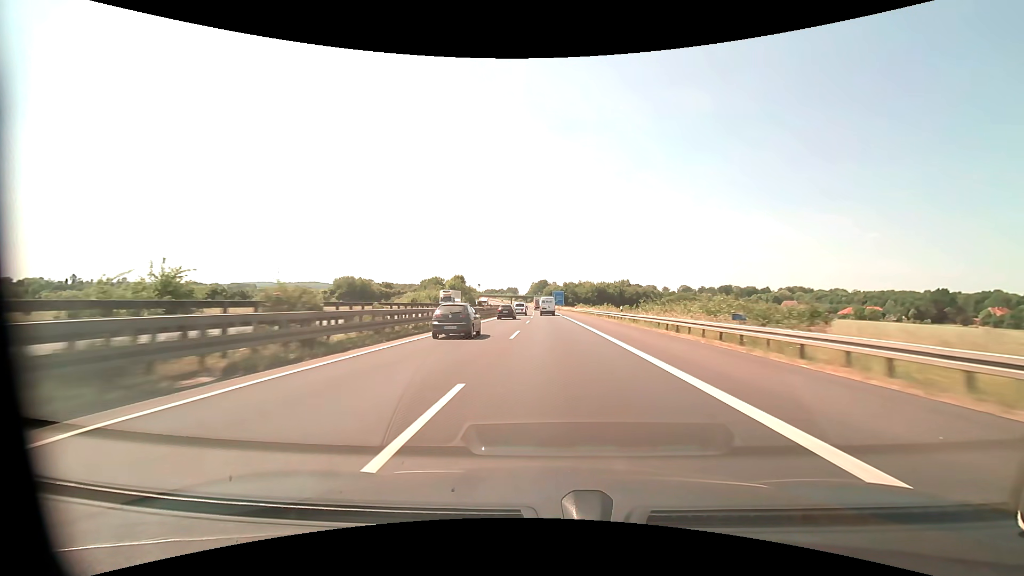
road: motorway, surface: asphalt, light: Day
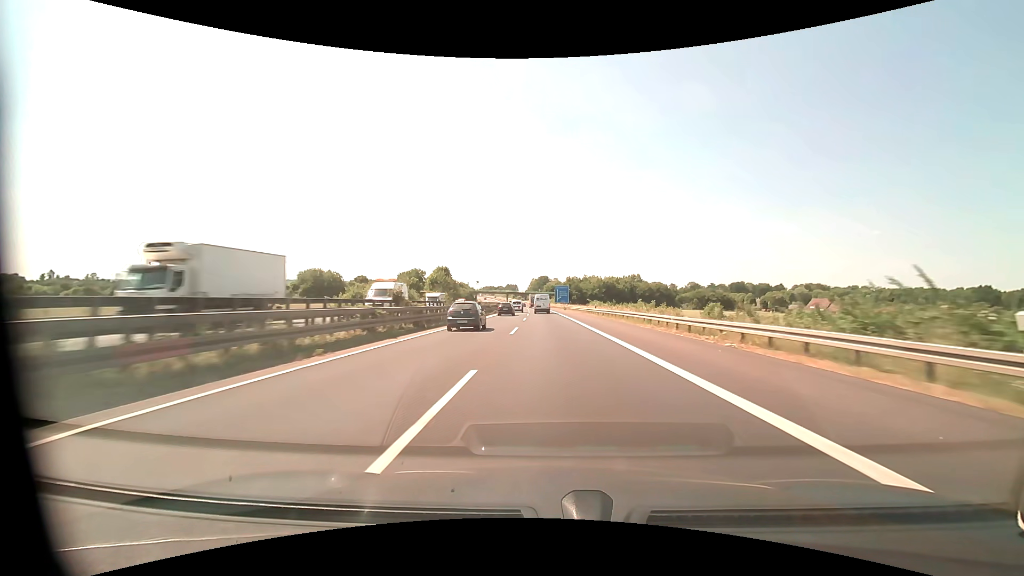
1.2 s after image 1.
(0.0, +34.3) m; 0°
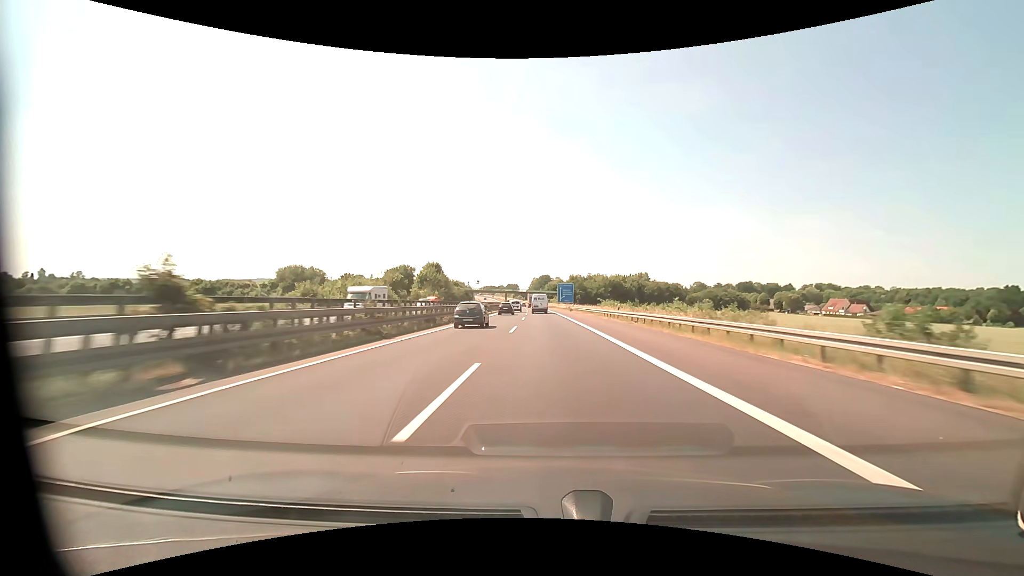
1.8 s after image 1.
(0.0, +16.7) m; 0°
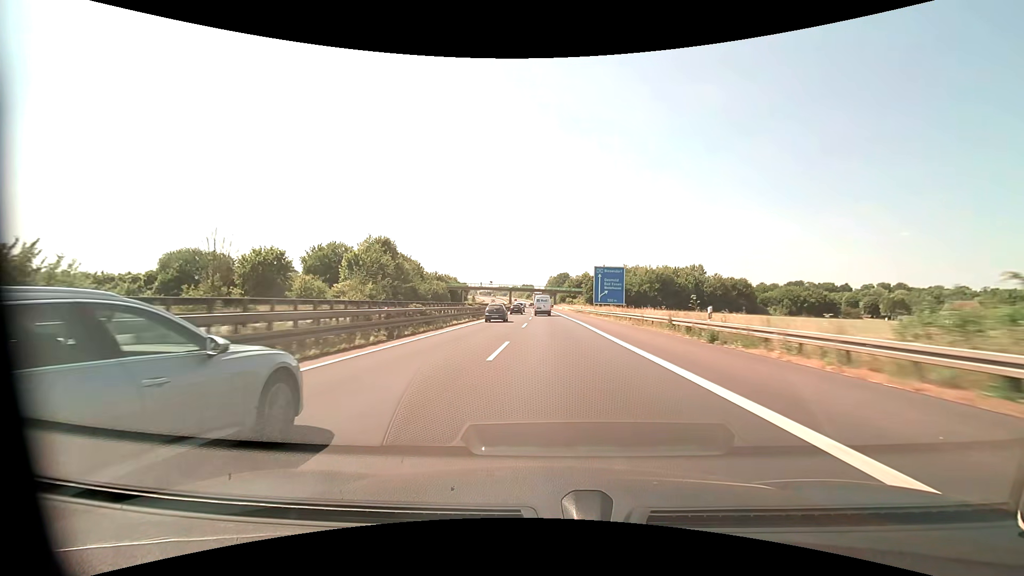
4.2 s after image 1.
(-1.0, +64.7) m; -2°
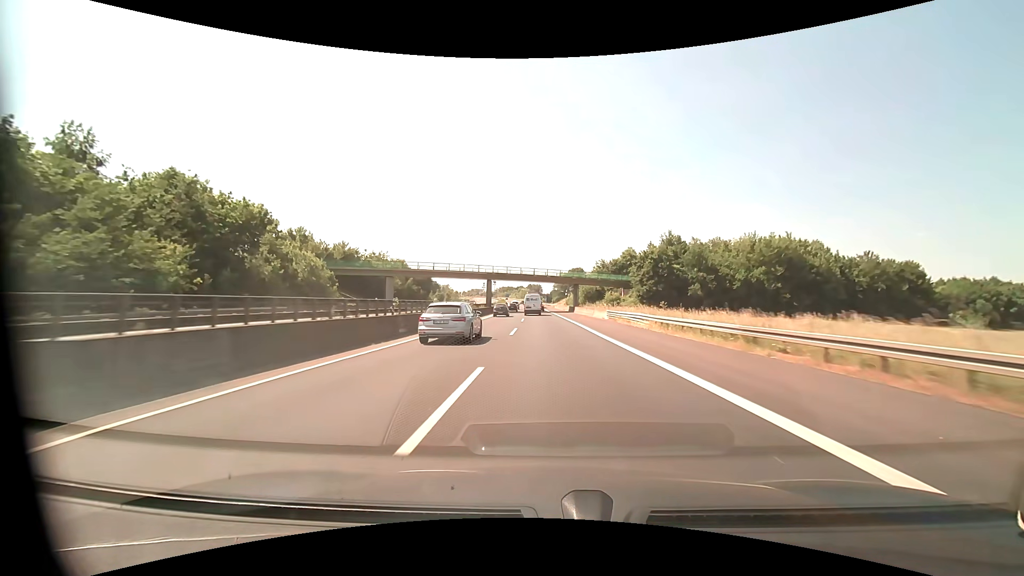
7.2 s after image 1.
(-0.8, +79.2) m; -1°
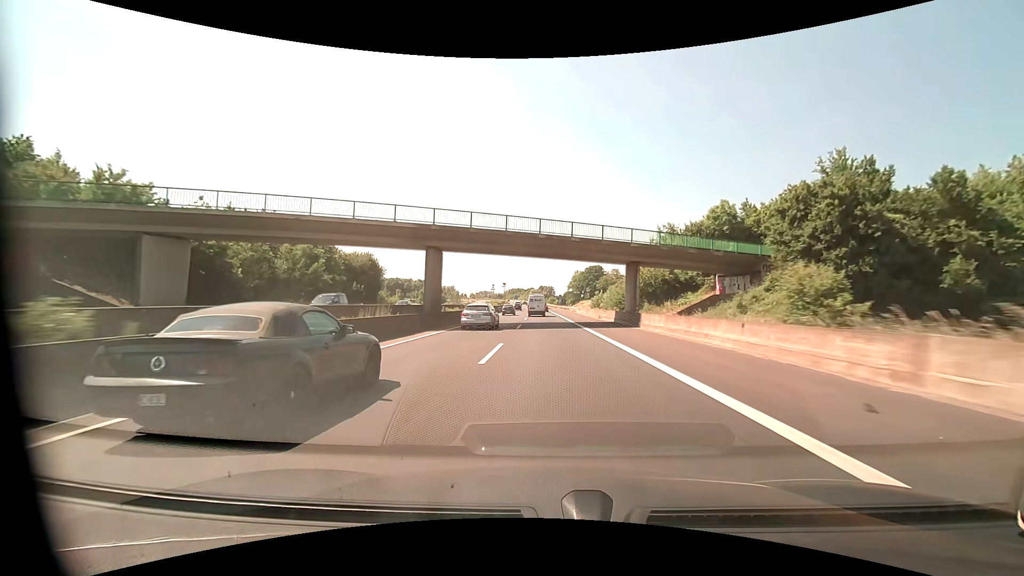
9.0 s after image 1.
(-0.6, +47.0) m; -1°
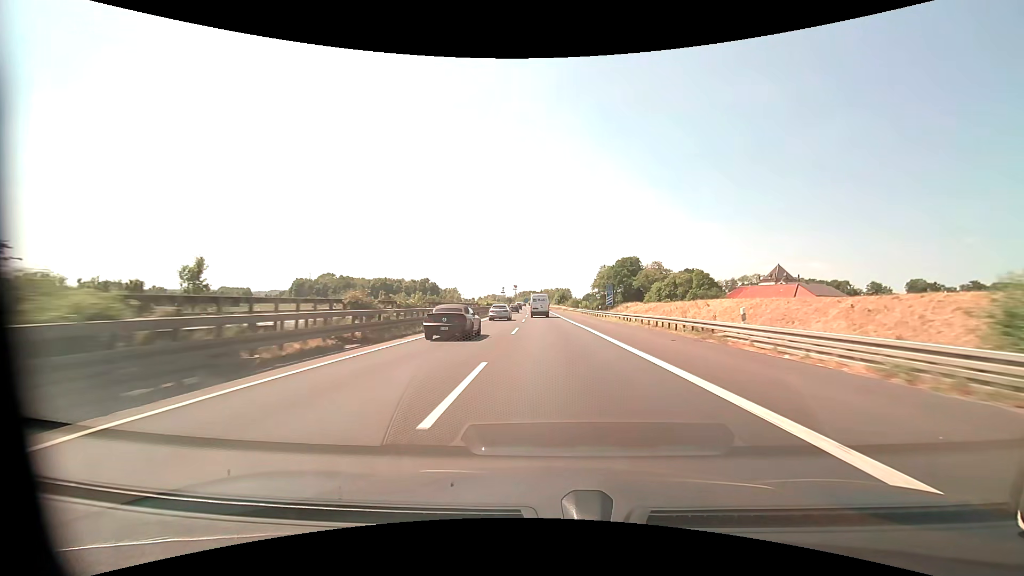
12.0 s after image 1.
(-1.2, +77.9) m; -2°
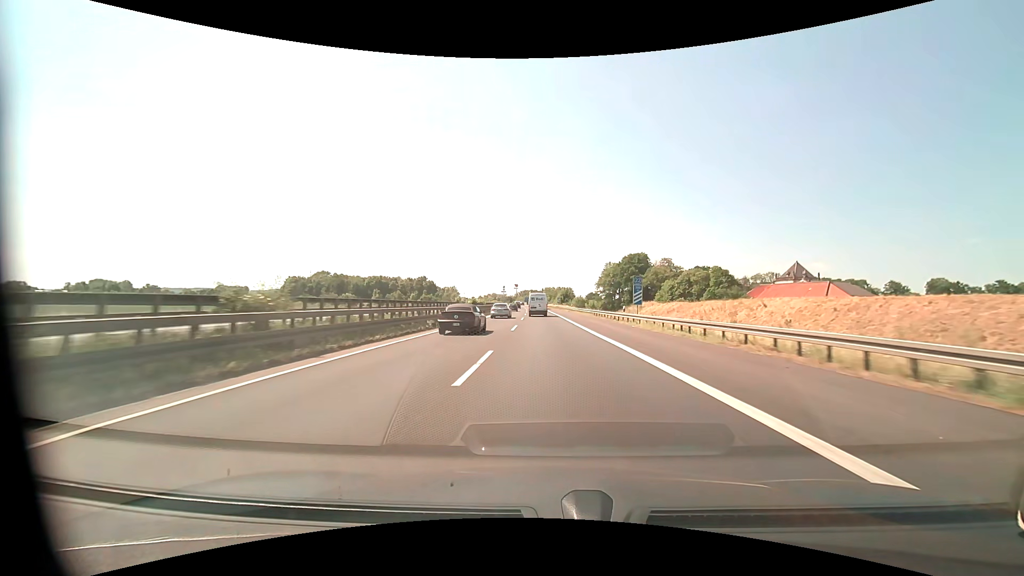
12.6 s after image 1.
(0.0, +15.2) m; 0°
(0, +10) (0, +20) (0, +30) (0, +40) (0, +50) (-1, +60) (-1, +70) (-2, +80) (-2, +90) (-2, +100) m
